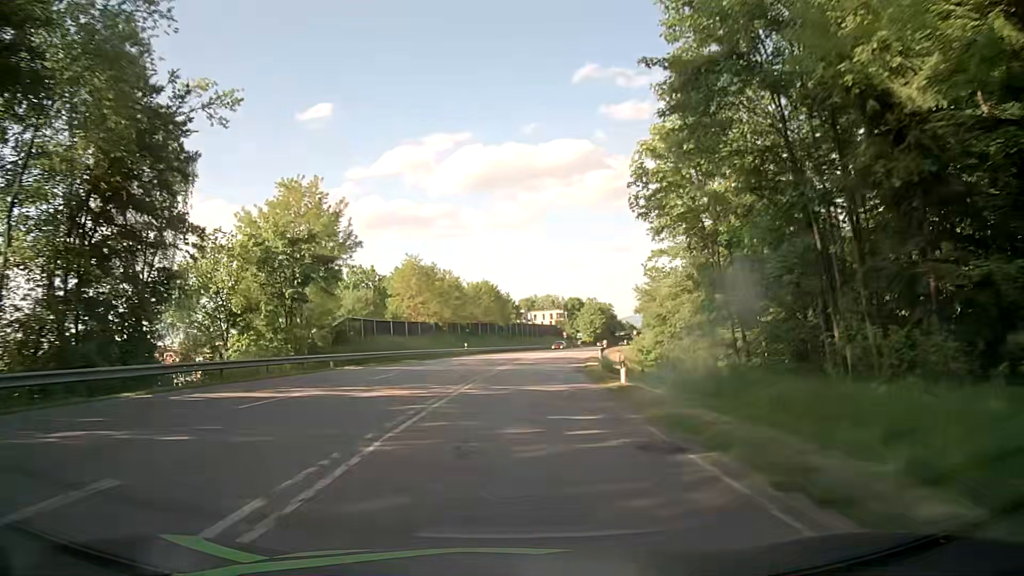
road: secondary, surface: asphalt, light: Day
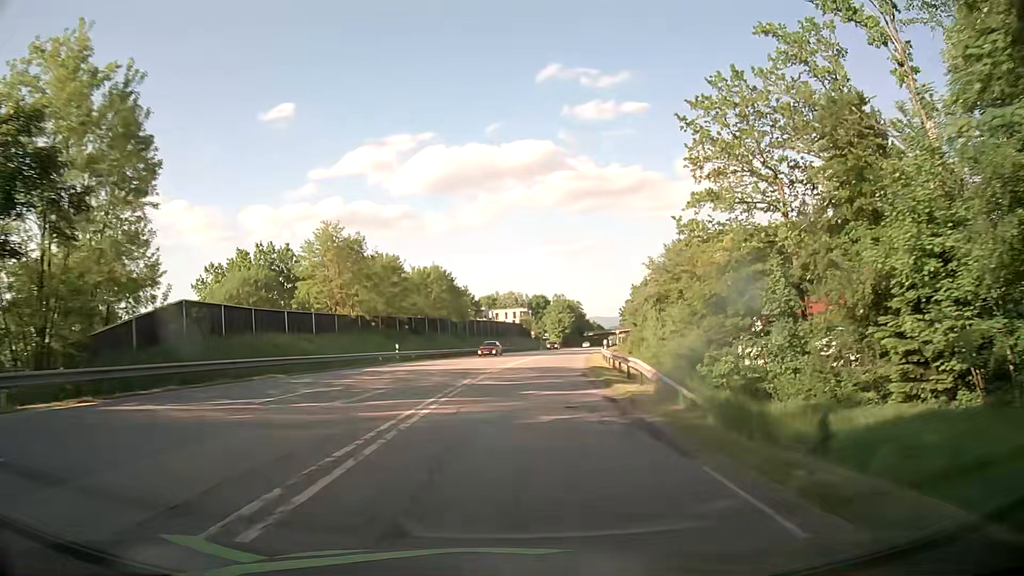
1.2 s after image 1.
(+0.7, +22.6) m; +3°
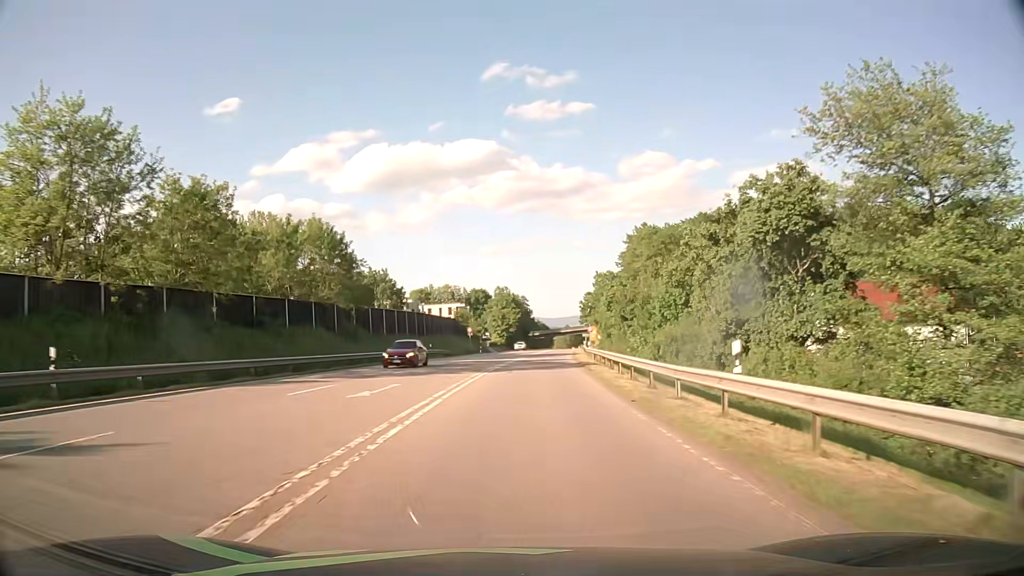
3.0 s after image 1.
(+1.5, +33.0) m; +5°
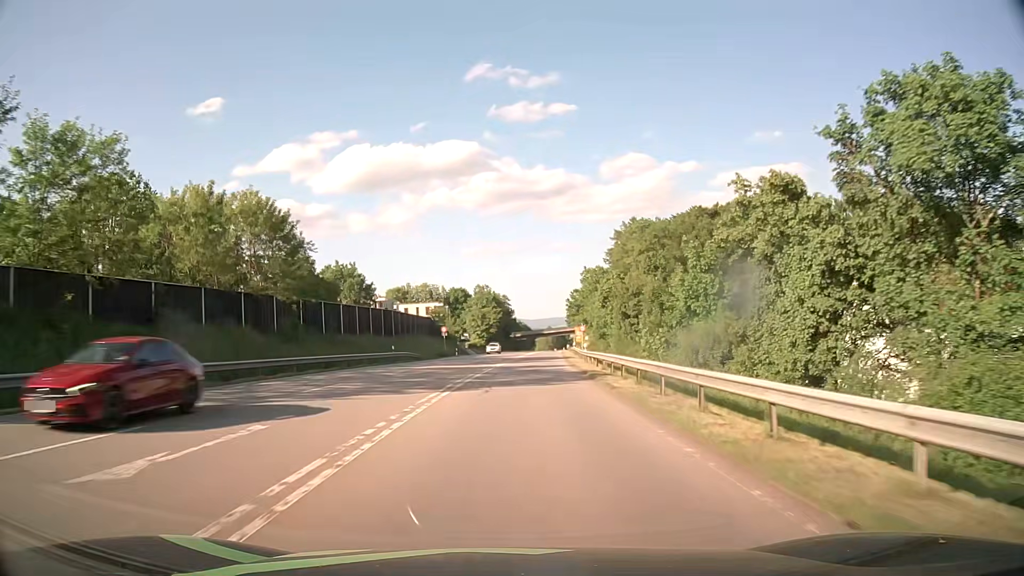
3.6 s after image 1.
(+0.2, +10.6) m; +2°
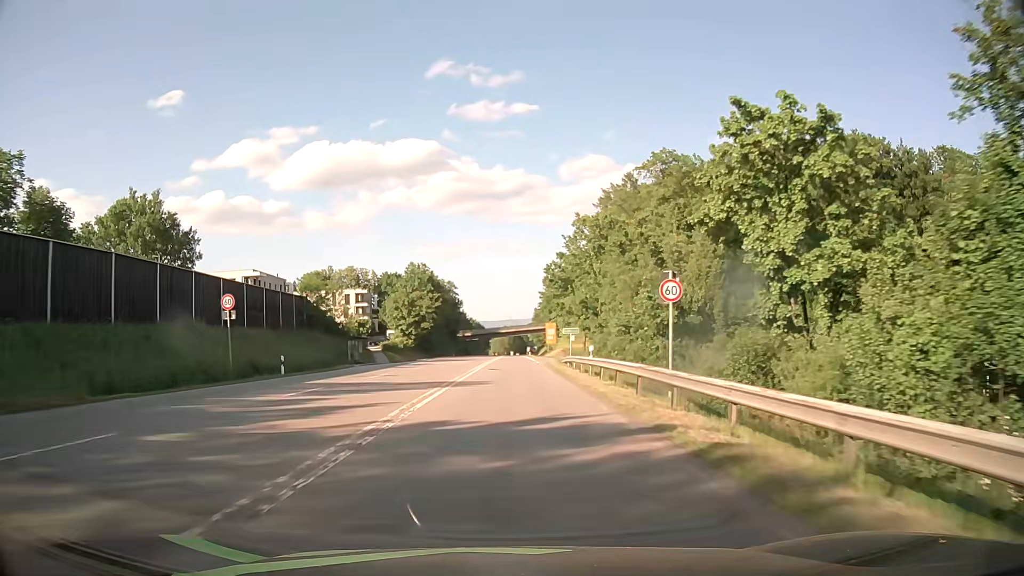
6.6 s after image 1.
(+2.2, +51.1) m; +4°
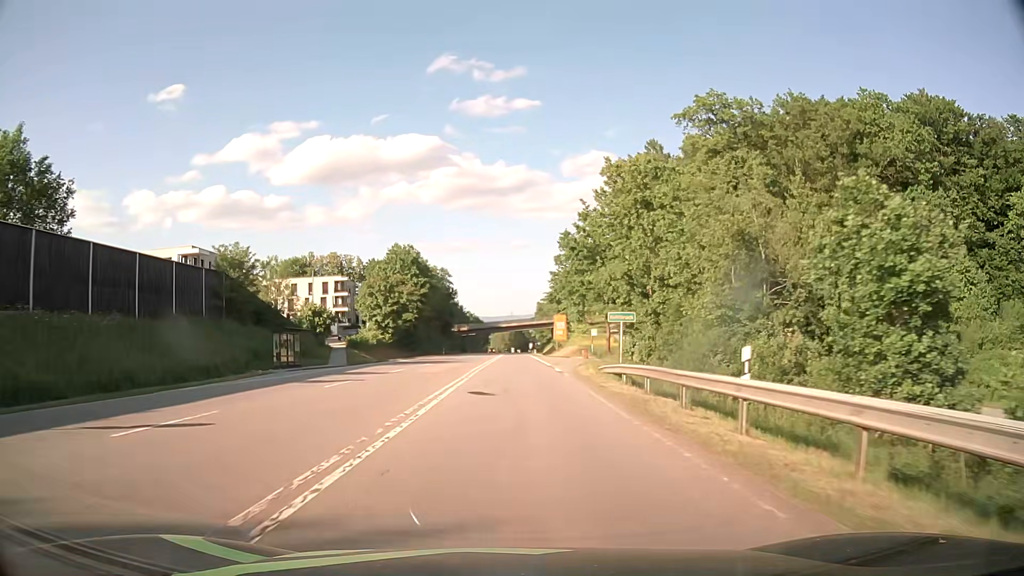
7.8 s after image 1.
(0.0, +20.0) m; 0°
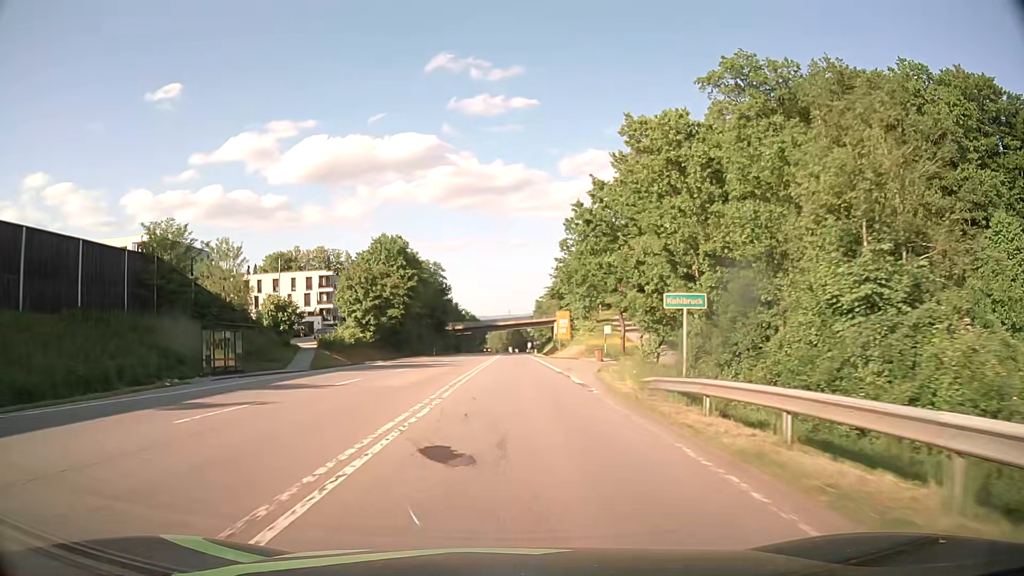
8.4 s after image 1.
(0.0, +9.7) m; 0°
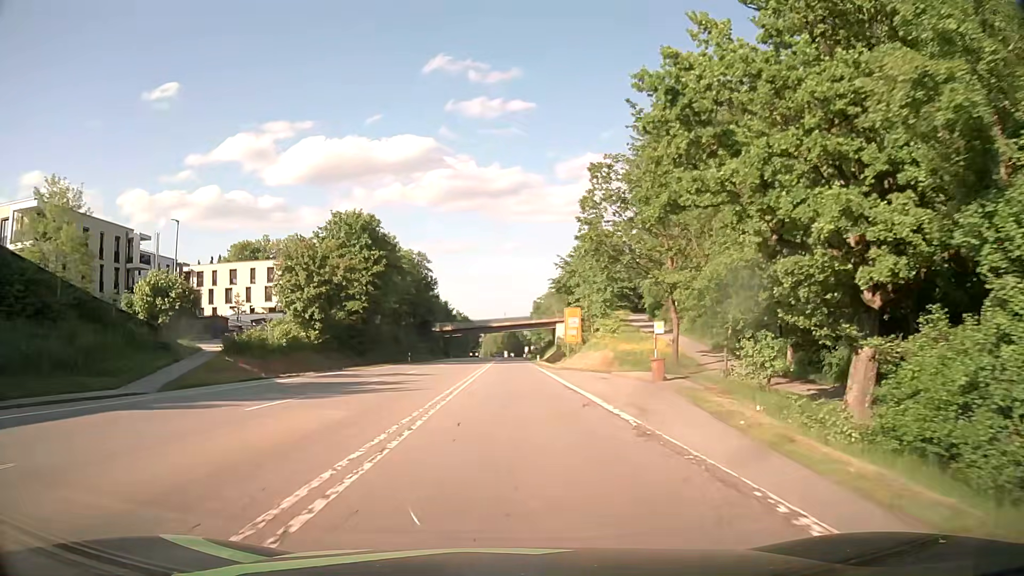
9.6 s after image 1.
(0.0, +19.4) m; 0°
(0, +10) (0, +20) (0, +30) (0, +40) (0, +50) (0, +60) (0, +70) (+1, +80) (+1, +90) (+1, +100) m
